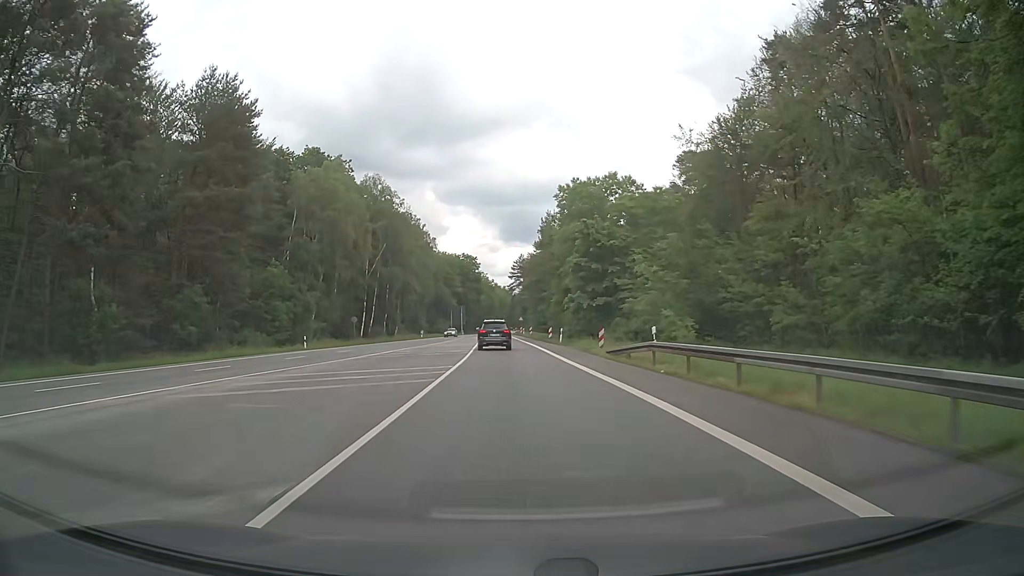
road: secondary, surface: asphalt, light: Day
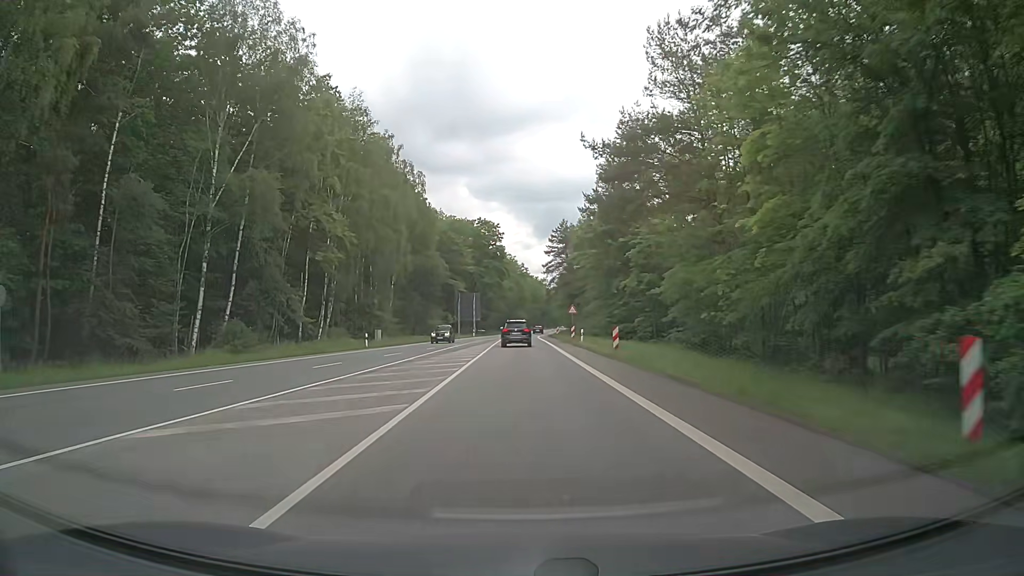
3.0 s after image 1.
(-1.4, +53.4) m; -3°
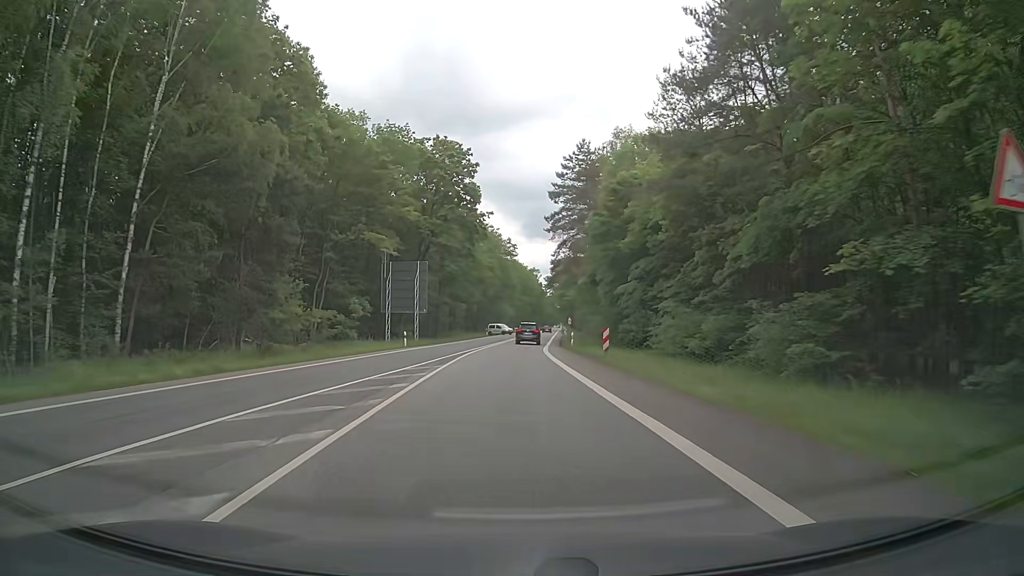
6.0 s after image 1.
(+0.4, +51.6) m; +1°
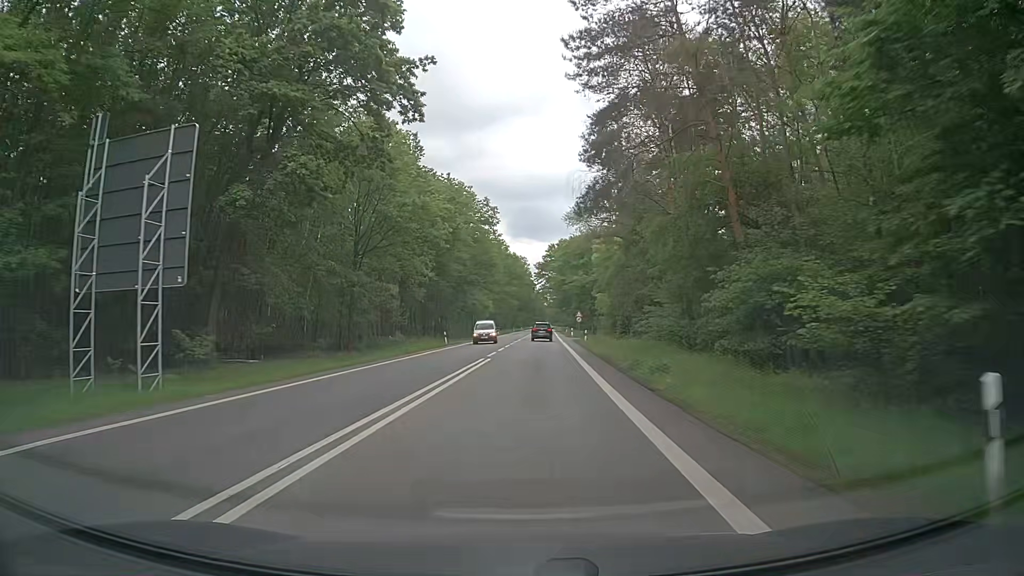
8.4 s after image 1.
(+0.3, +41.9) m; +1°
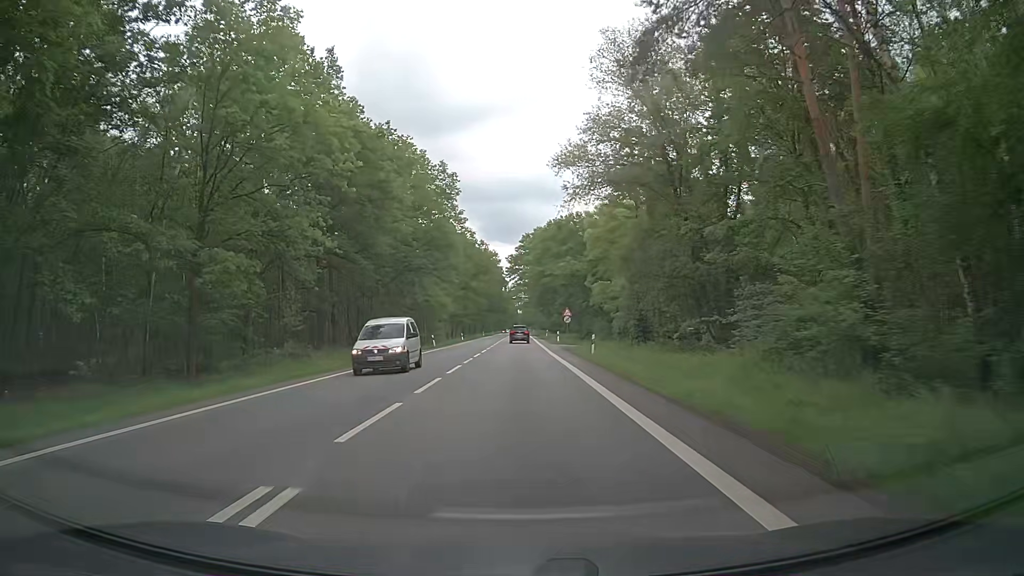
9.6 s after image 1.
(+0.5, +21.9) m; +2°
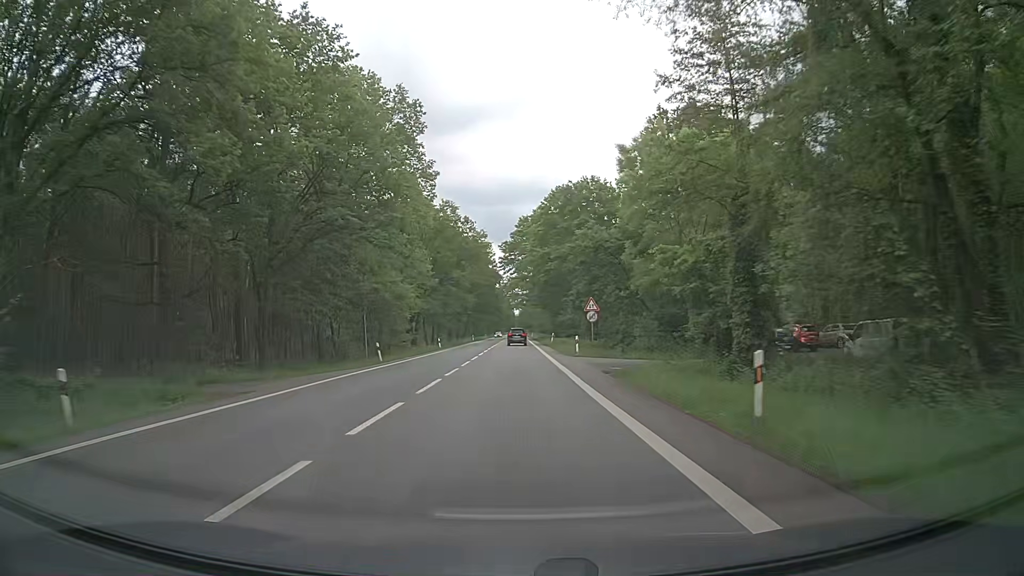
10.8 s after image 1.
(+0.3, +23.5) m; 0°
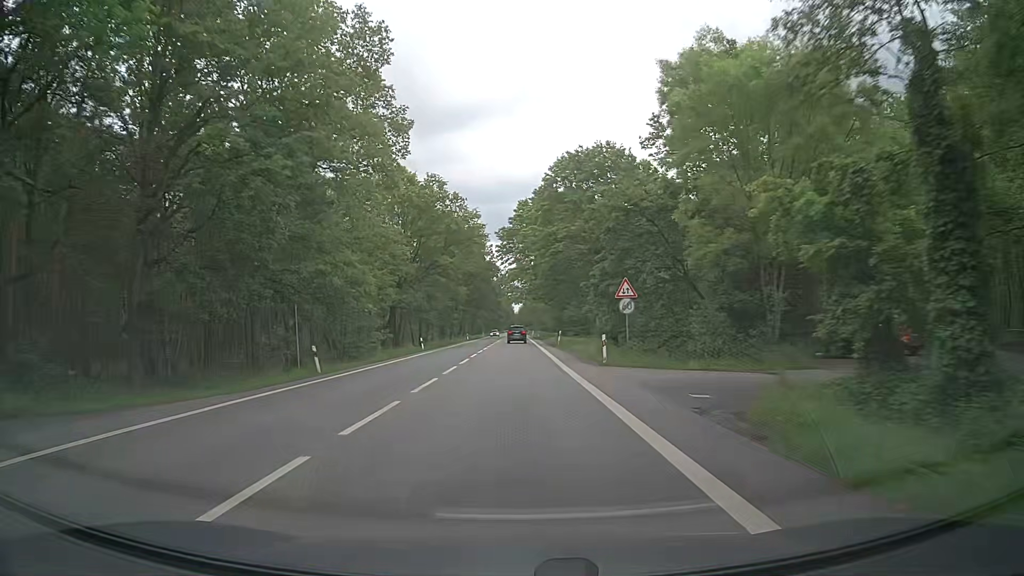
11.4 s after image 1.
(+0.1, +12.6) m; 0°
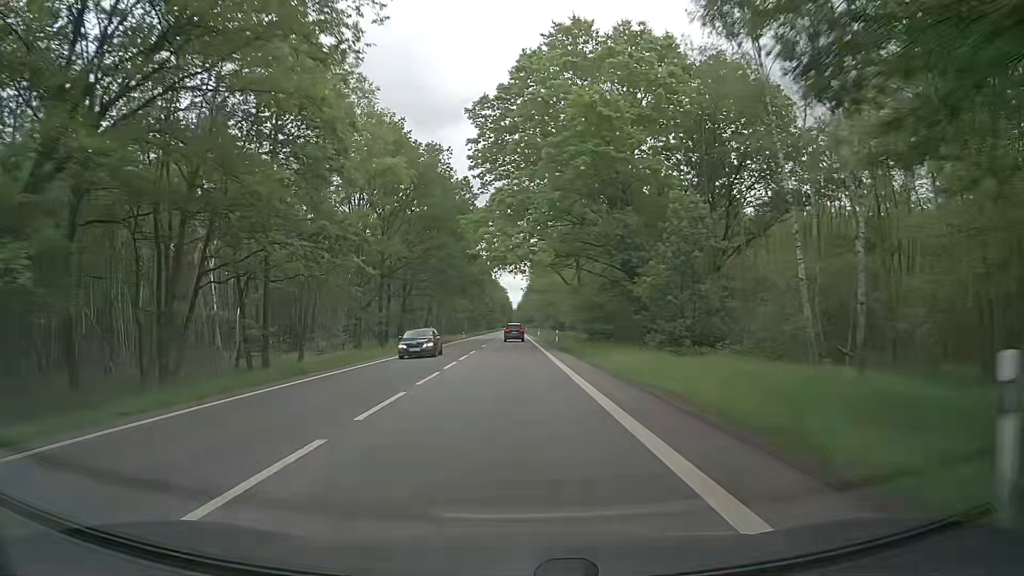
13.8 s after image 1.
(-0.1, +53.4) m; -1°
